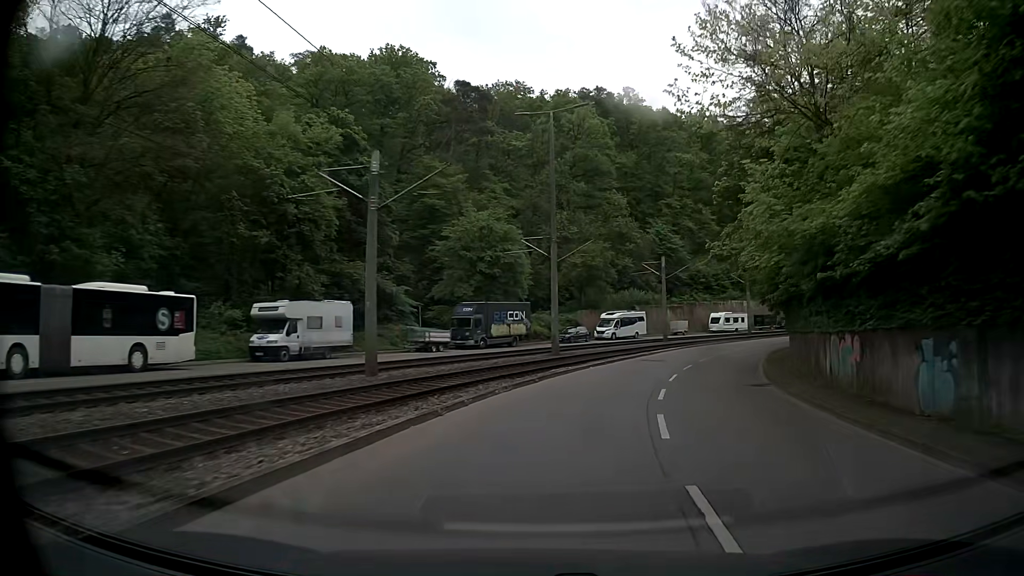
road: secondary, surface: asphalt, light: Day
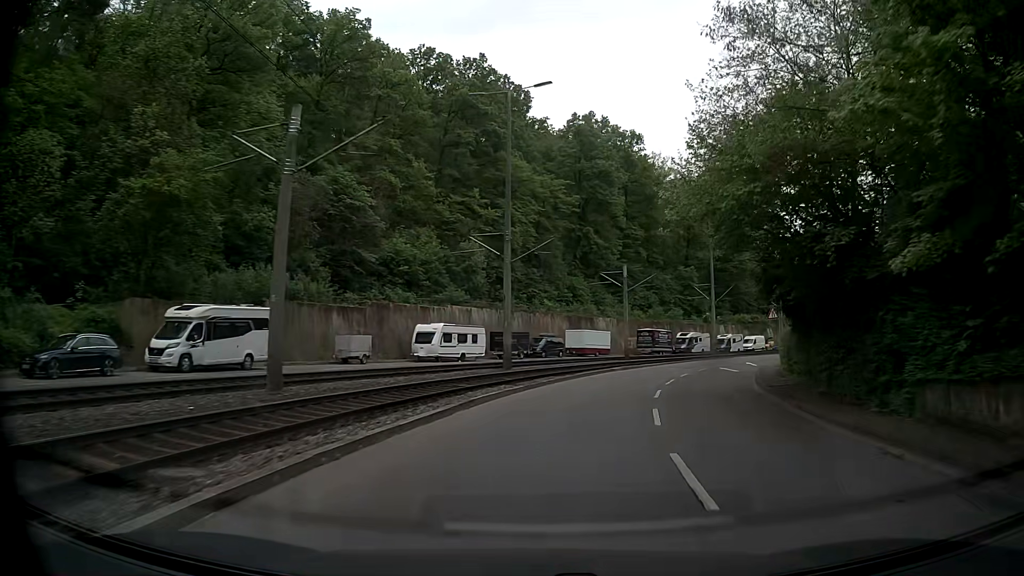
(+9.7, +39.1) m; +27°
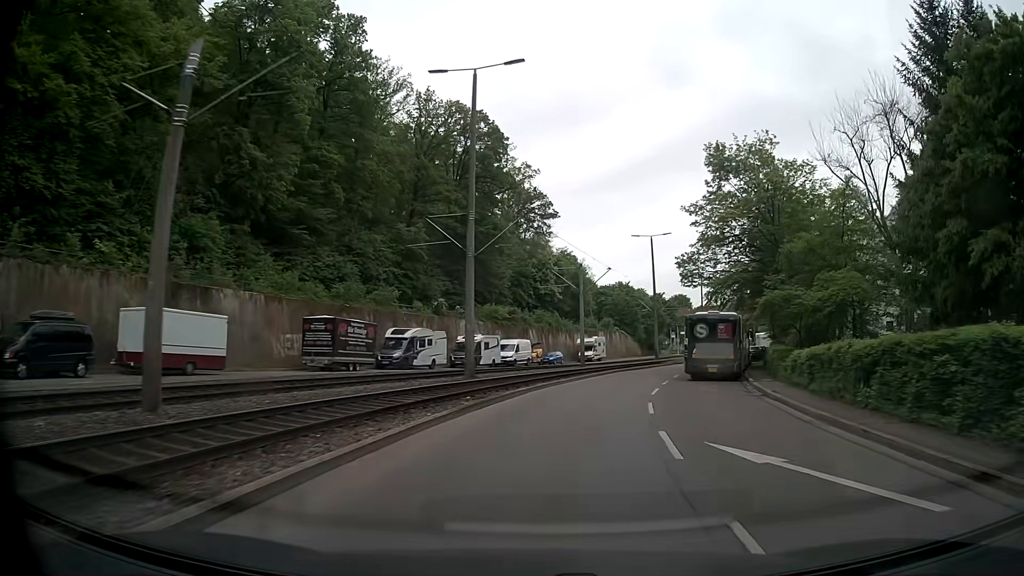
(+8.2, +38.7) m; +24°
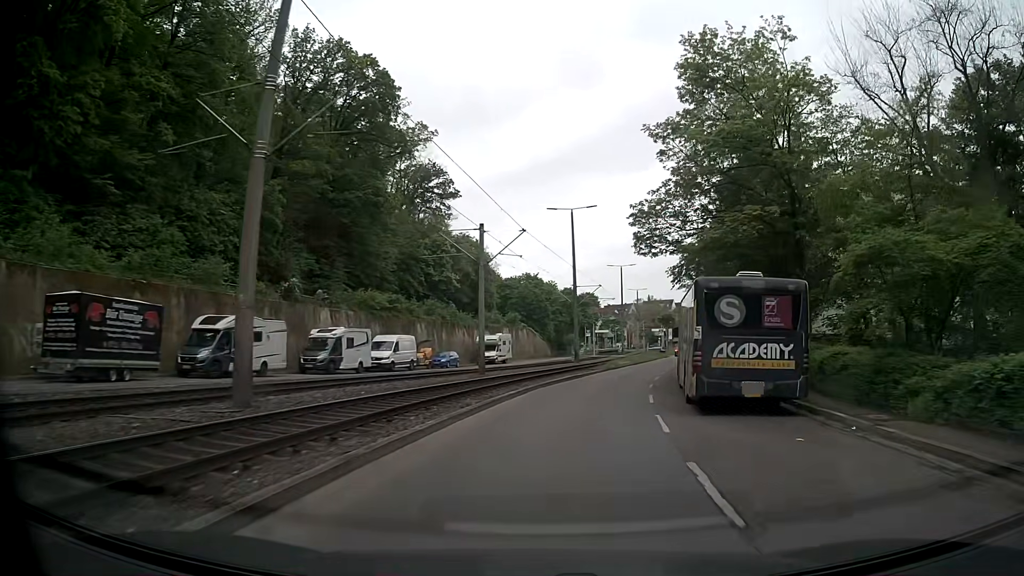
(+1.1, +15.5) m; +8°
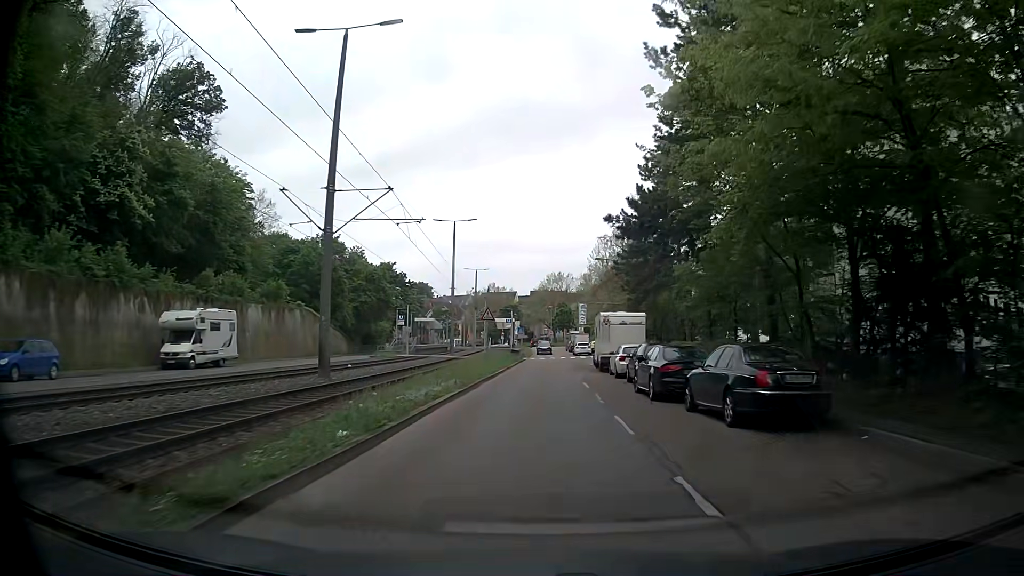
(+5.2, +36.7) m; +13°
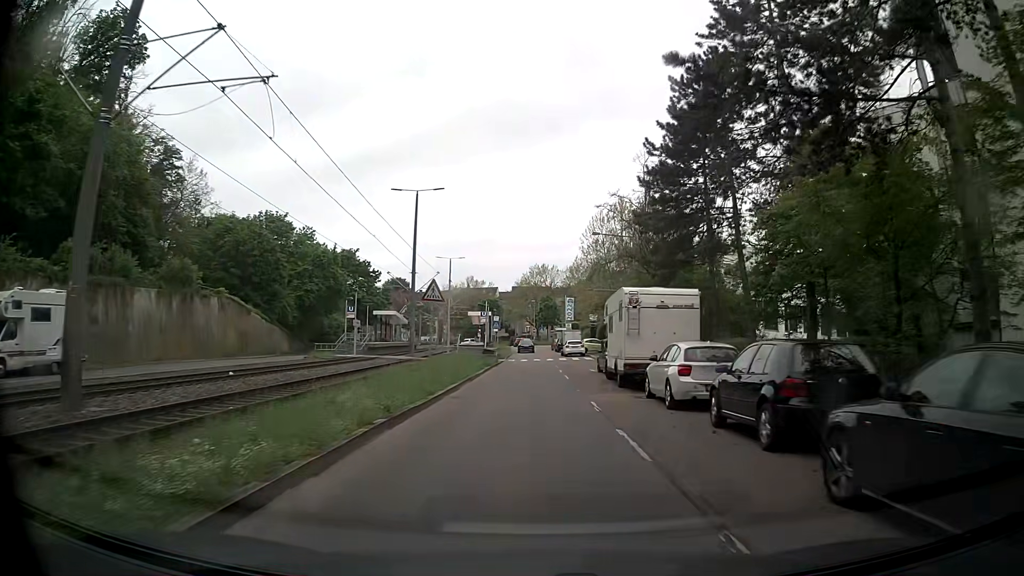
(+0.3, +14.1) m; 0°
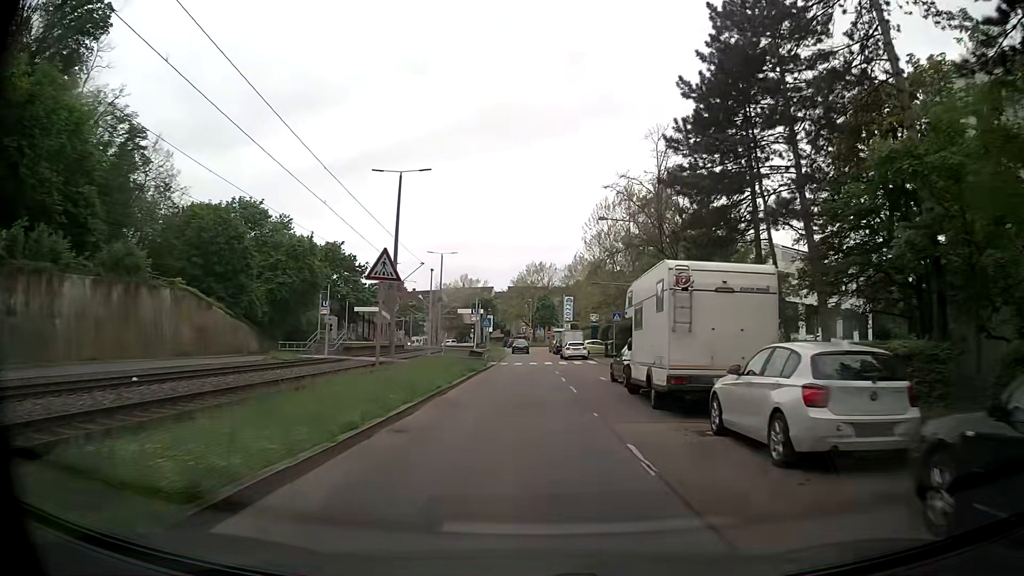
(+0.2, +6.7) m; +2°
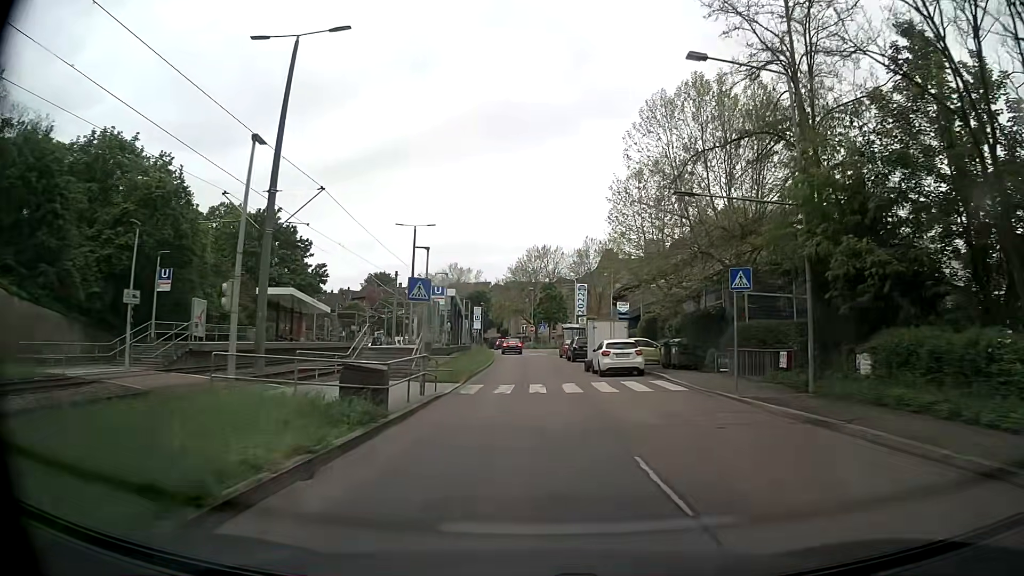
(0.0, +25.6) m; 0°
(0, +10) (0, +20) (0, +30) (0, +40) (-1, +50) (-1, +60) (-2, +70) (-3, +80) (-4, +90) (-6, +100) m
